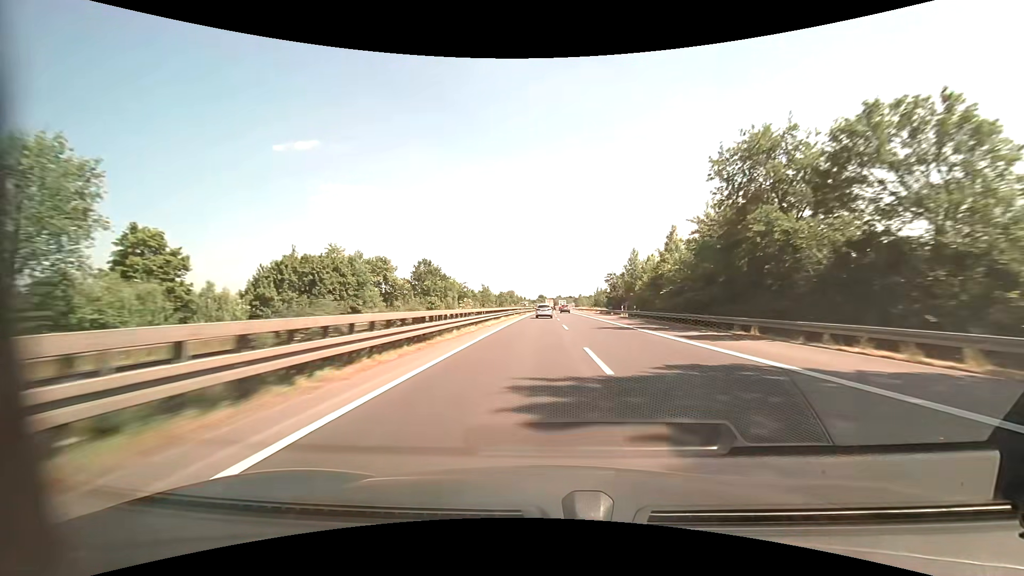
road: motorway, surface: asphalt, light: Day
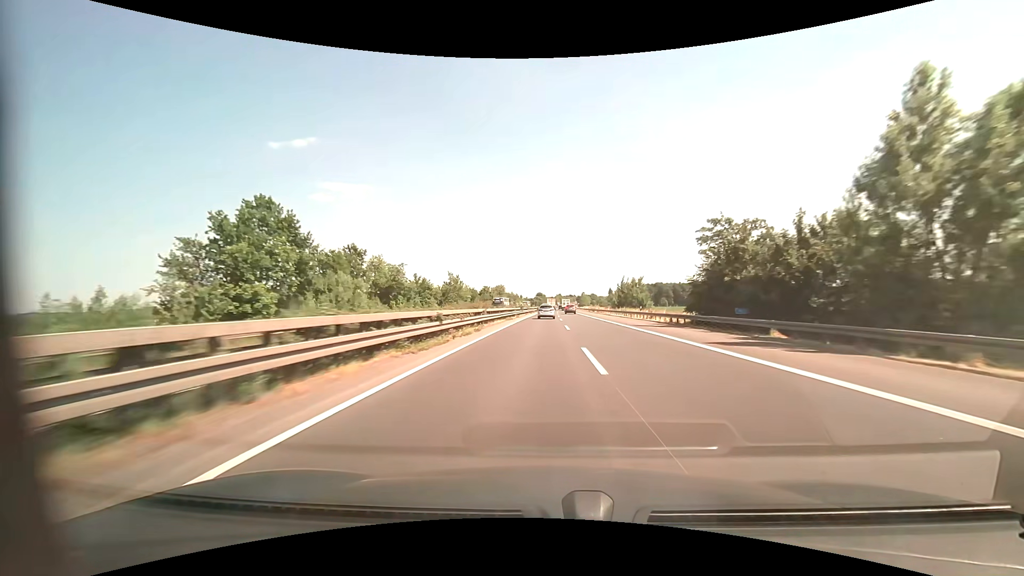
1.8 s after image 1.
(+0.3, +53.8) m; 0°
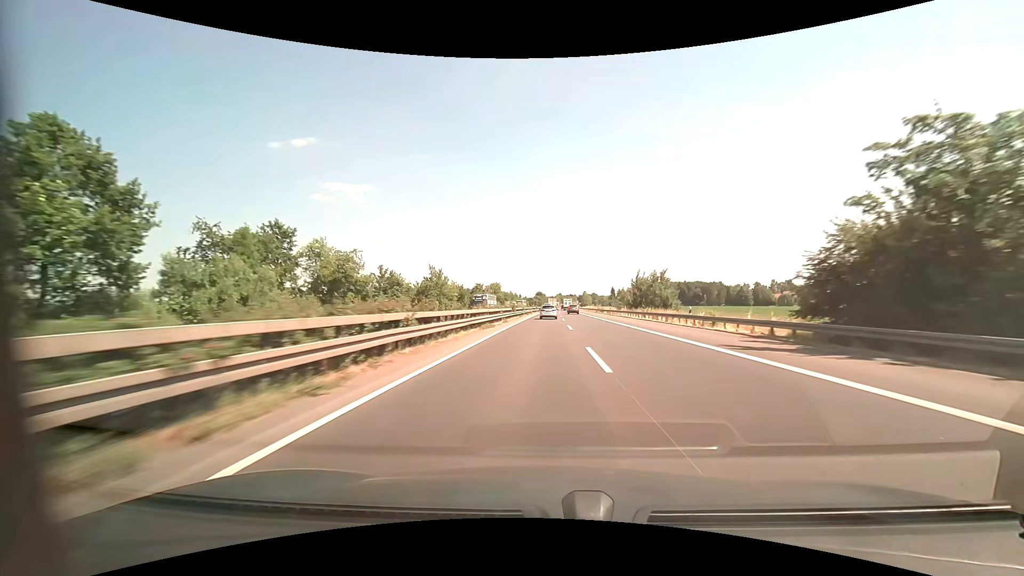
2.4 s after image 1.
(0.0, +17.7) m; 0°
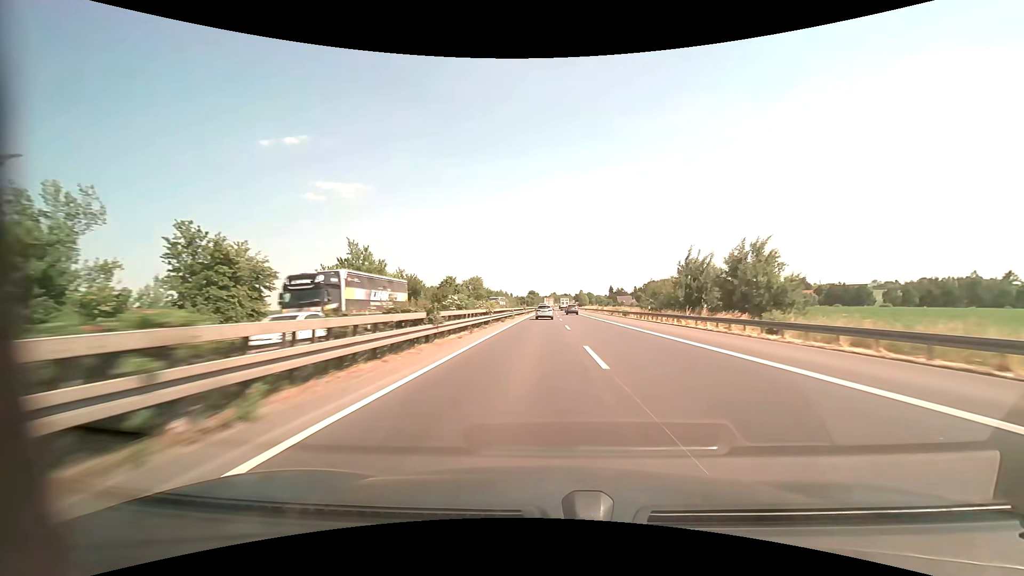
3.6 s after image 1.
(+0.2, +35.3) m; +1°
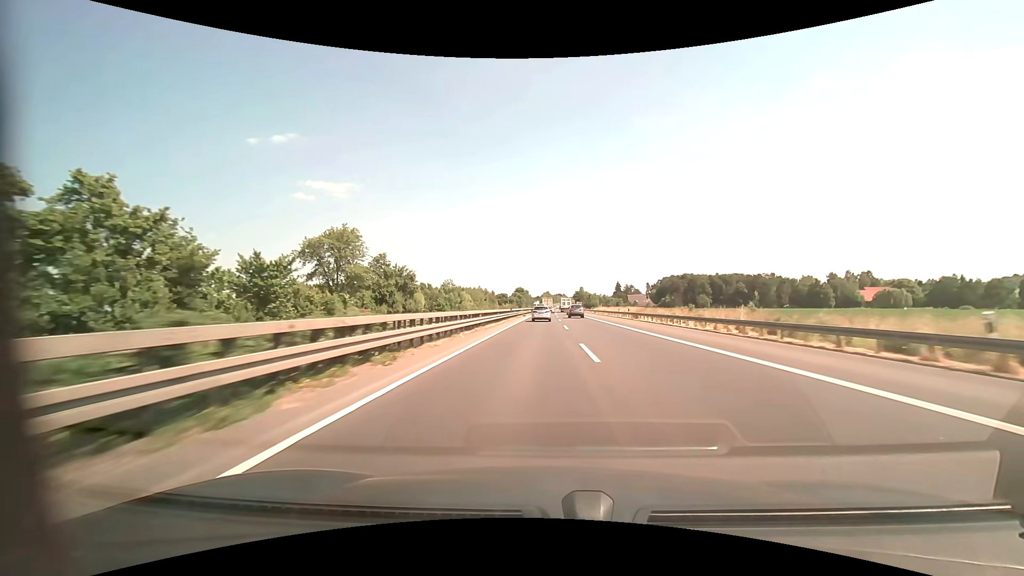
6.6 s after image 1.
(+0.6, +88.6) m; +1°
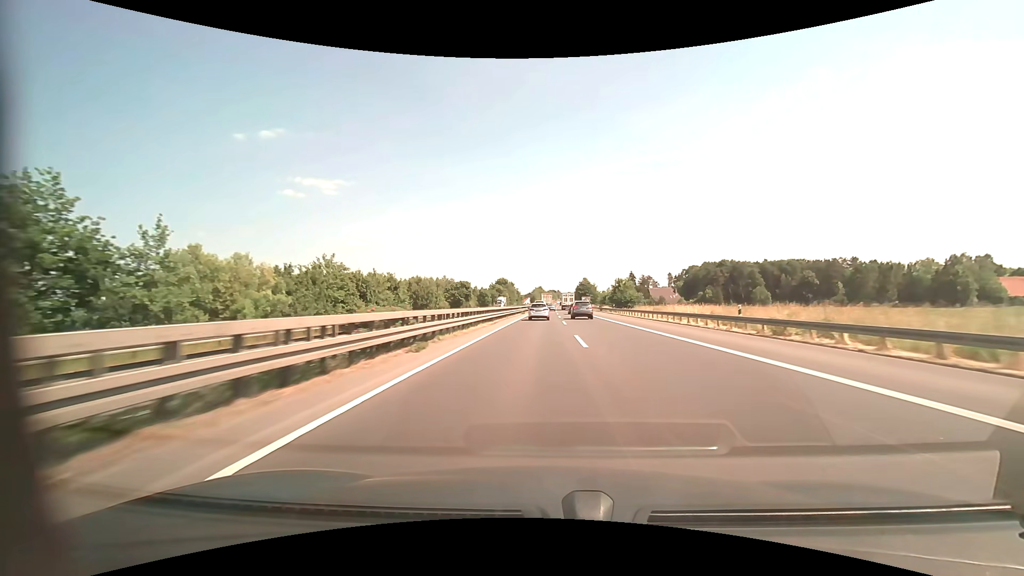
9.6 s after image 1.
(+0.4, +86.4) m; +1°
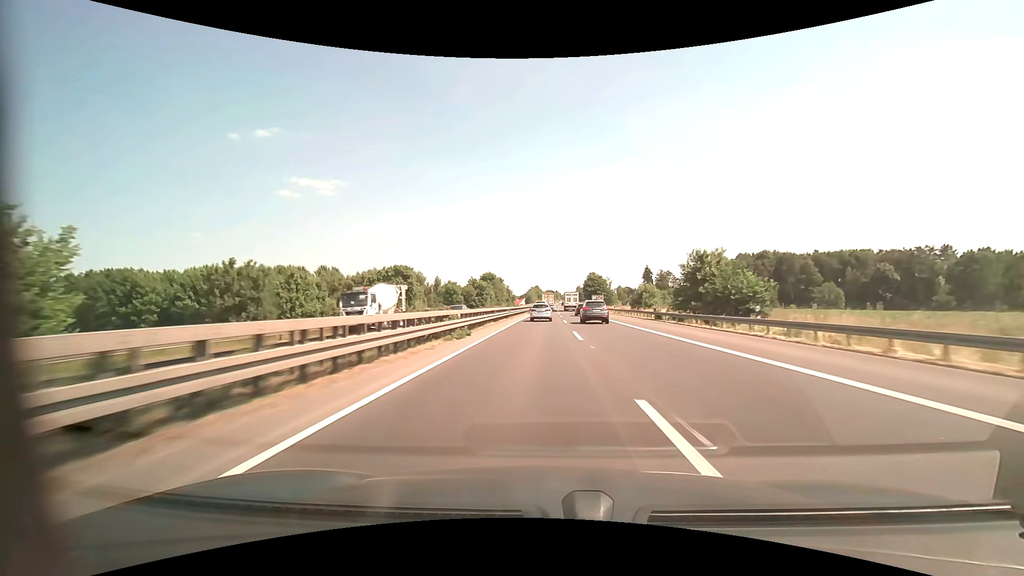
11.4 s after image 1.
(+0.2, +50.3) m; 0°
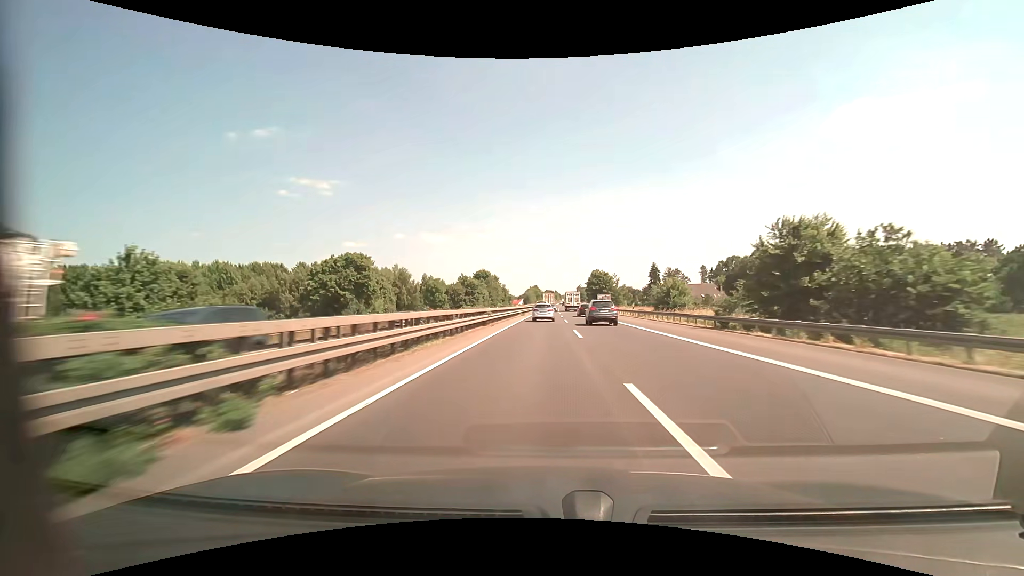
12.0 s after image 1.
(0.0, +16.6) m; 0°
(0, +10) (0, +20) (0, +30) (0, +40) (0, +50) (0, +60) (0, +70) (0, +80) (+1, +90) (+1, +100) m
